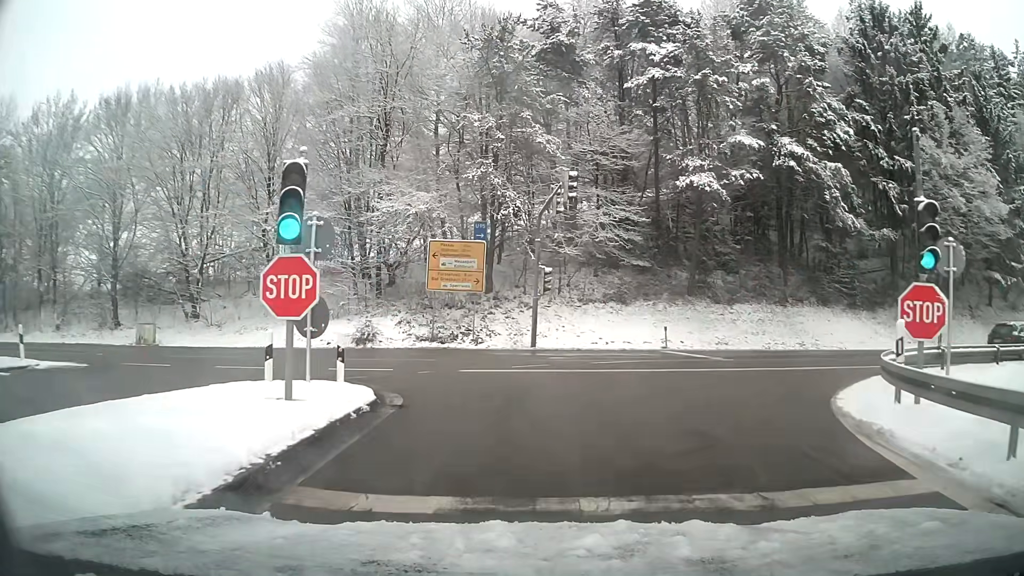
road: motorway_link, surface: asphalt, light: Day
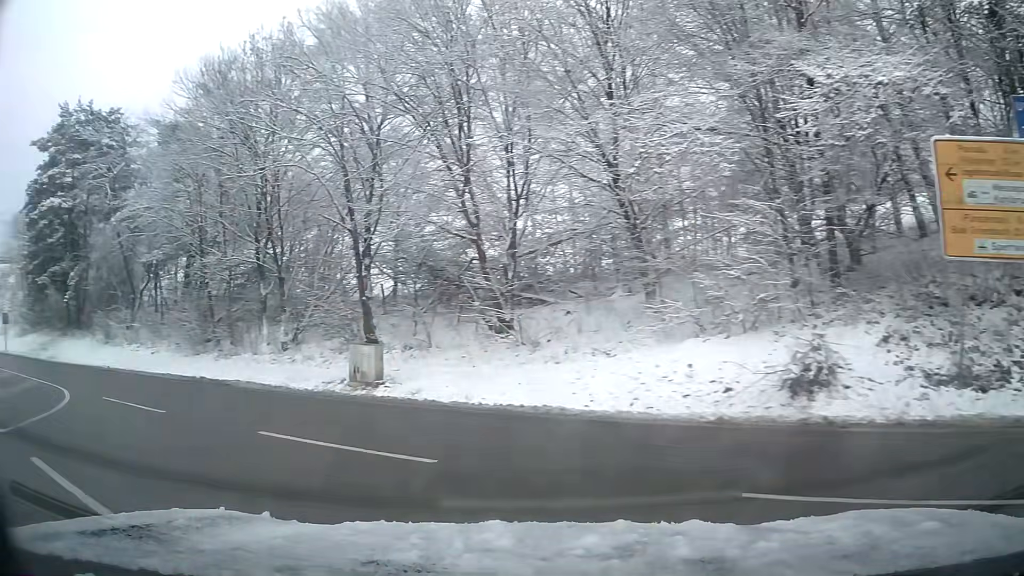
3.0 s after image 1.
(-4.5, +17.7) m; -45°
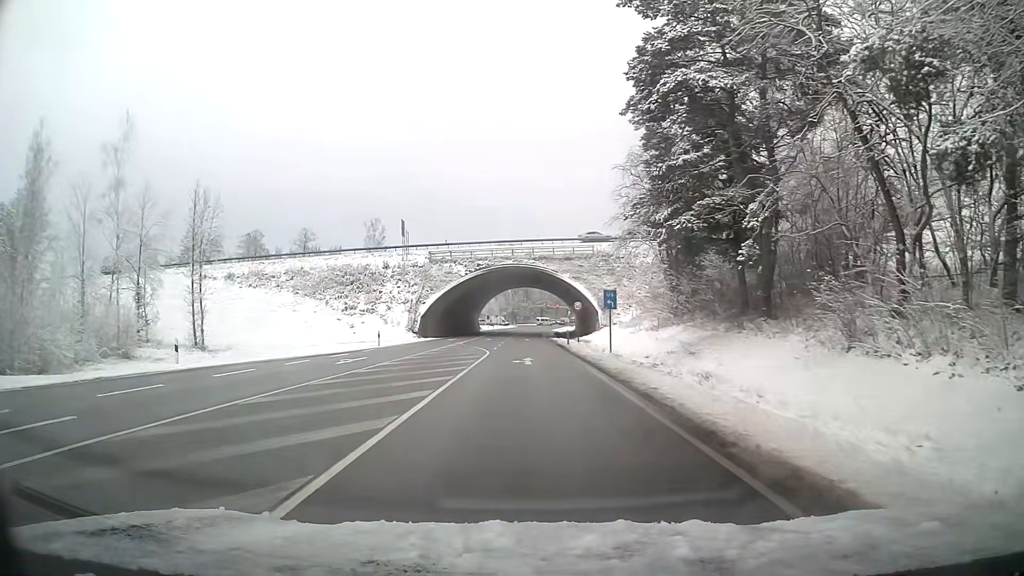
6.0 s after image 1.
(-13.9, +20.0) m; -52°
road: primary
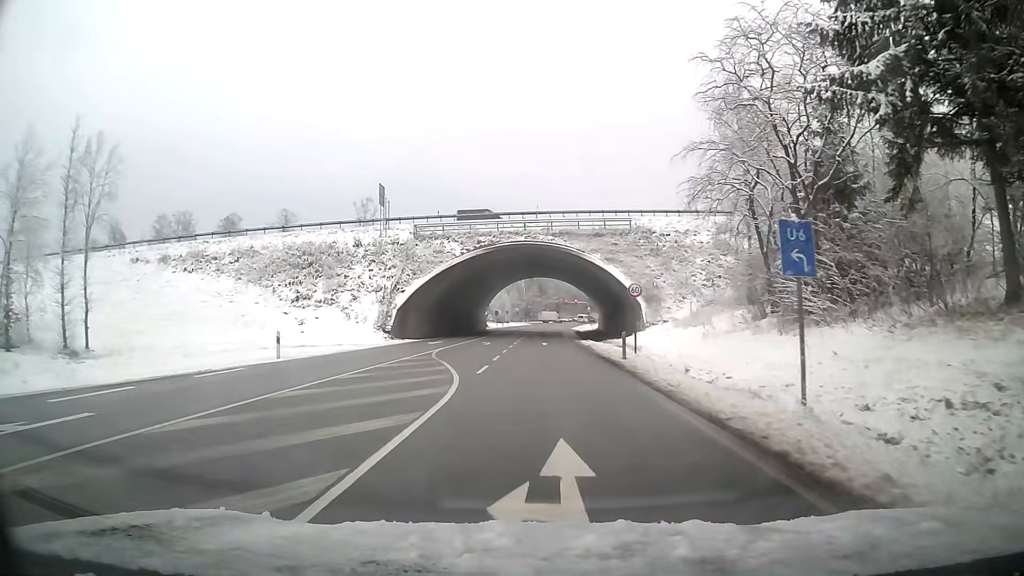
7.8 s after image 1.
(-0.3, +20.5) m; -1°
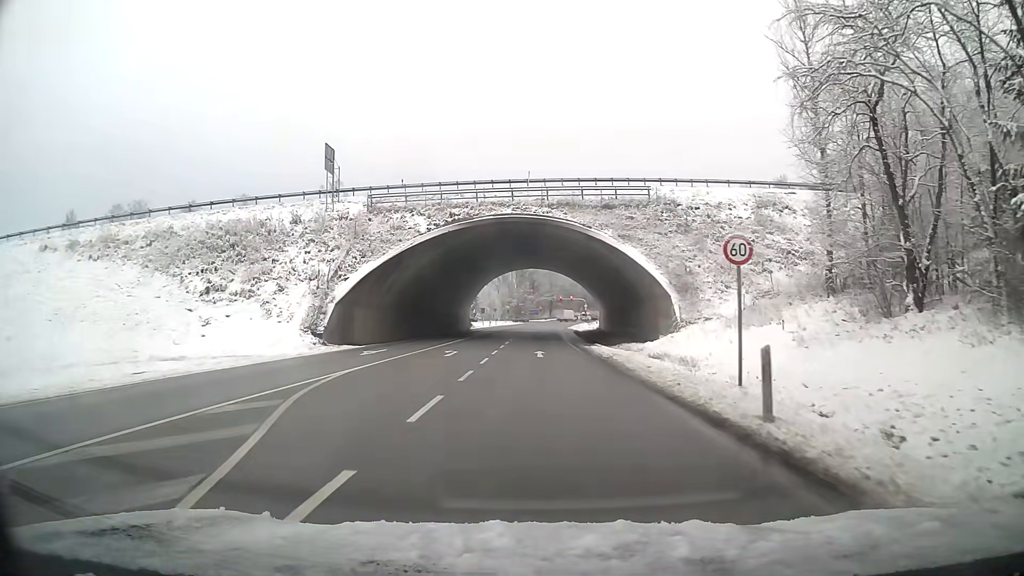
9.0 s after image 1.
(+0.1, +14.9) m; +1°
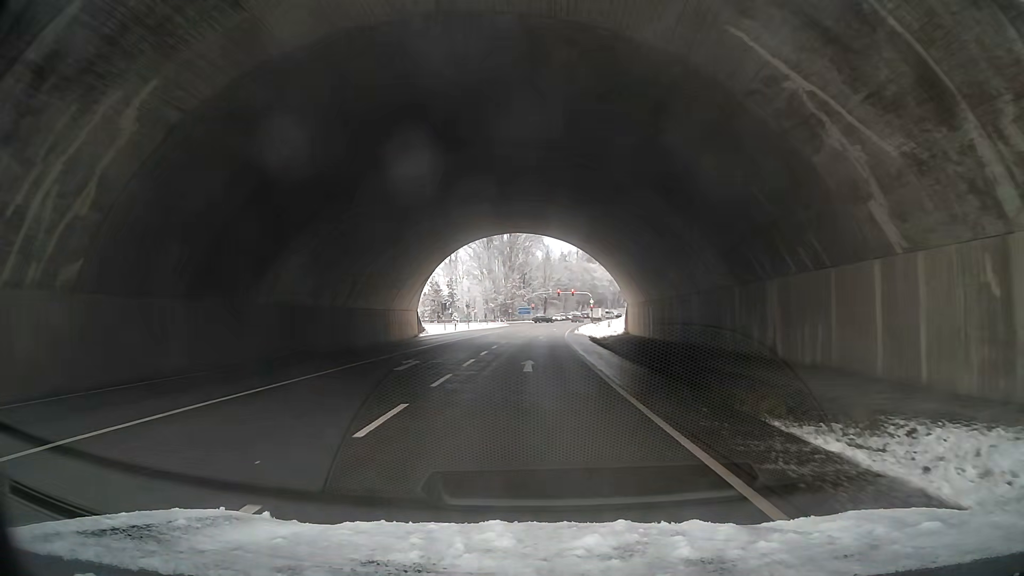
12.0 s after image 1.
(+0.4, +37.3) m; +1°
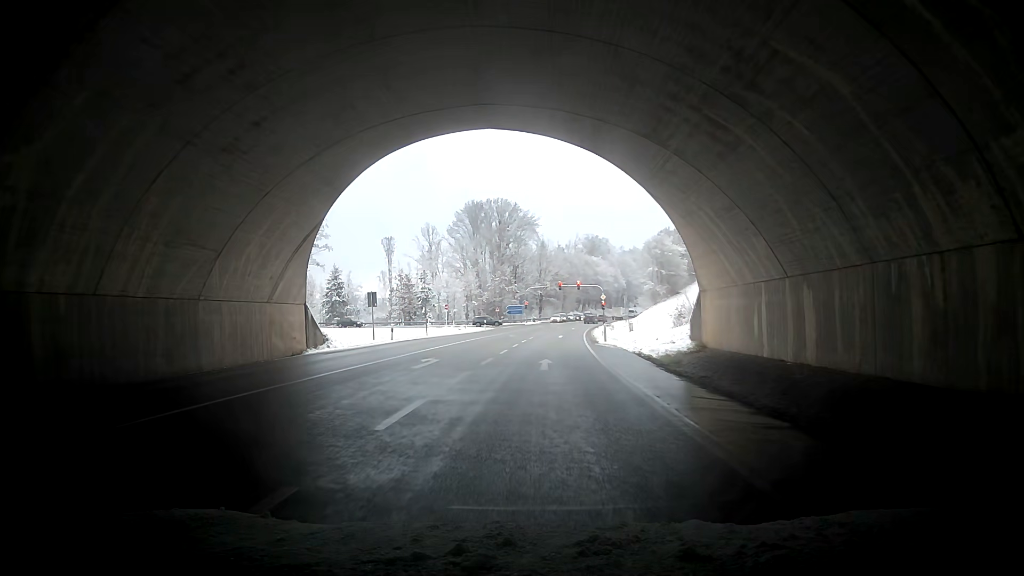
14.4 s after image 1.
(+0.2, +29.5) m; -1°
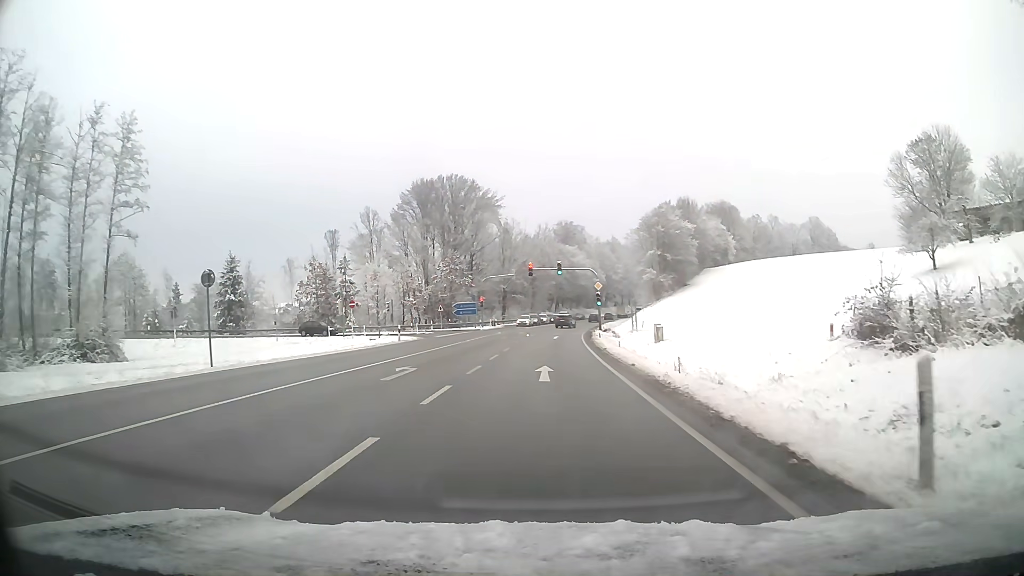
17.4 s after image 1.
(+1.8, +33.3) m; +5°
